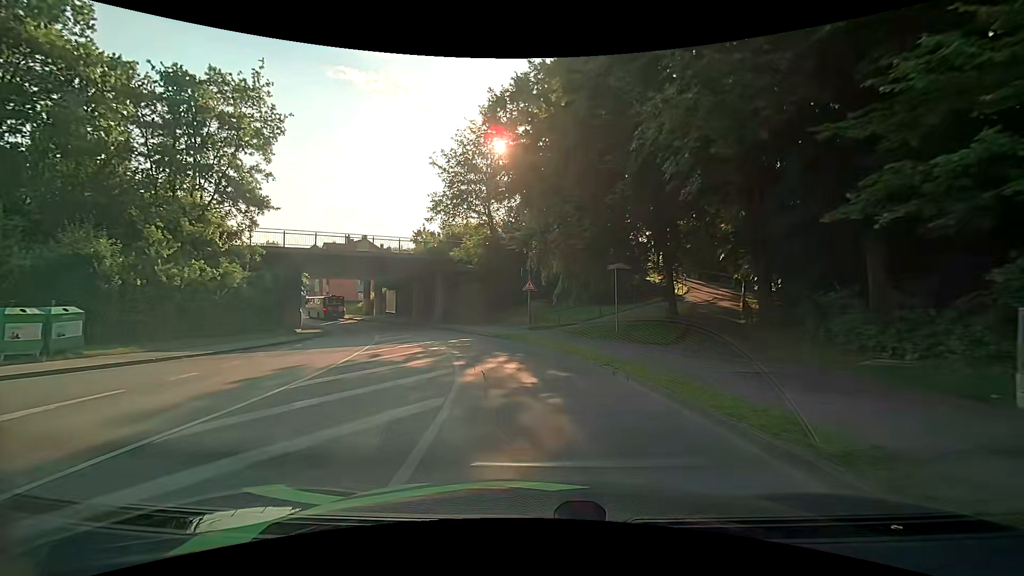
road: unclassified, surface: asphalt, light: Day
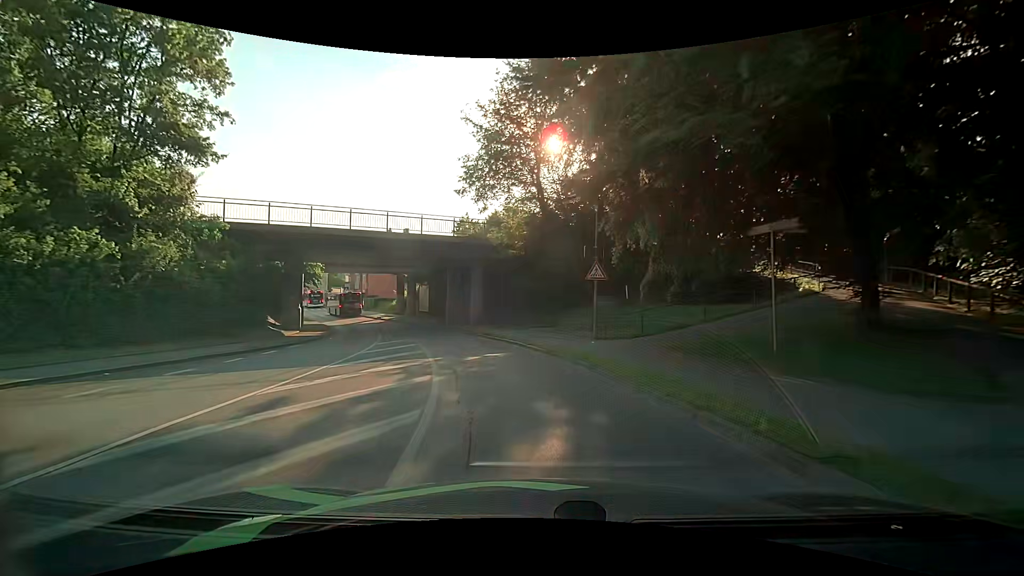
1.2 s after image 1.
(-0.6, +9.9) m; -6°
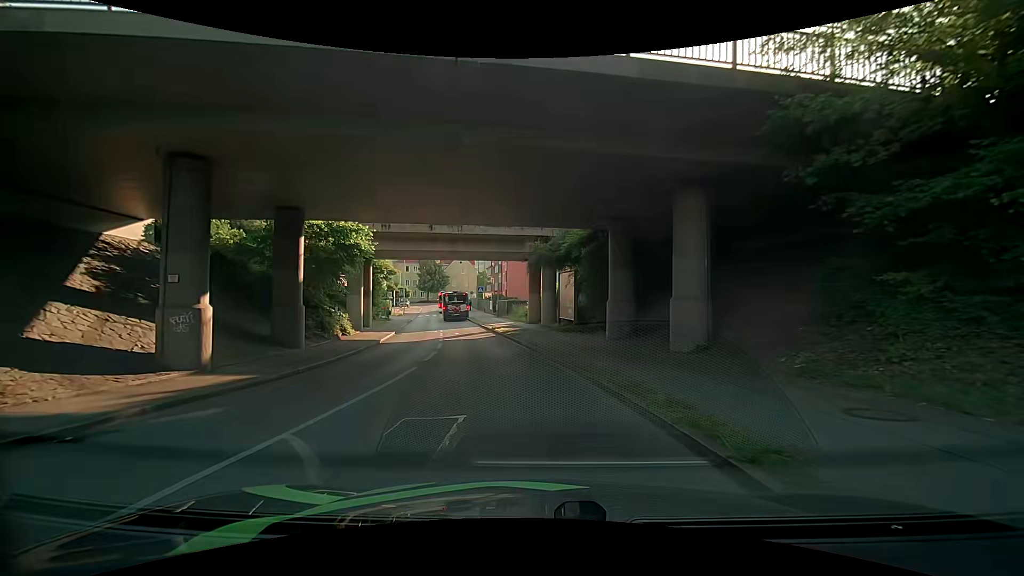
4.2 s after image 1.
(-3.7, +22.7) m; -20°
